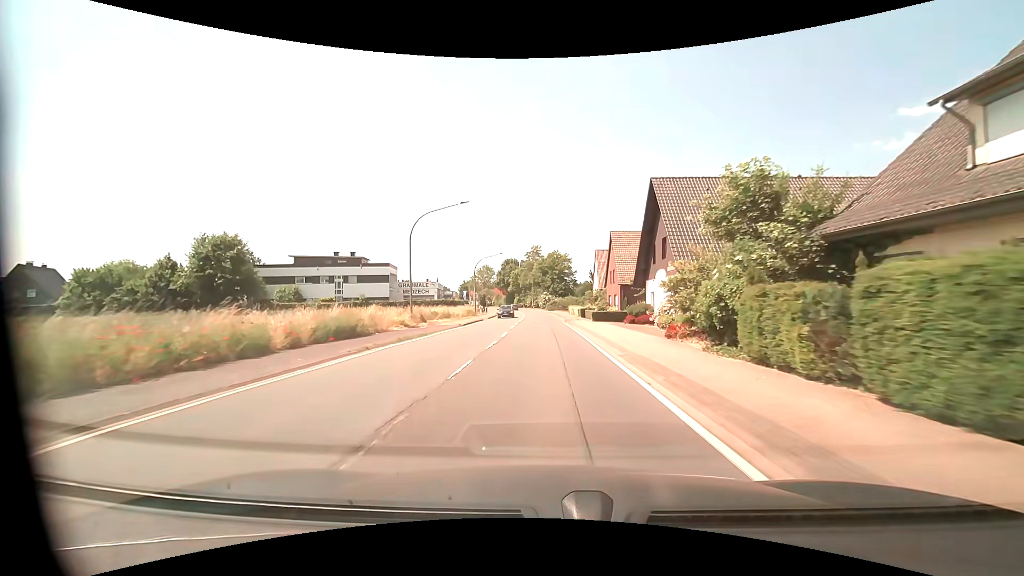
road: primary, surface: asphalt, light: Day
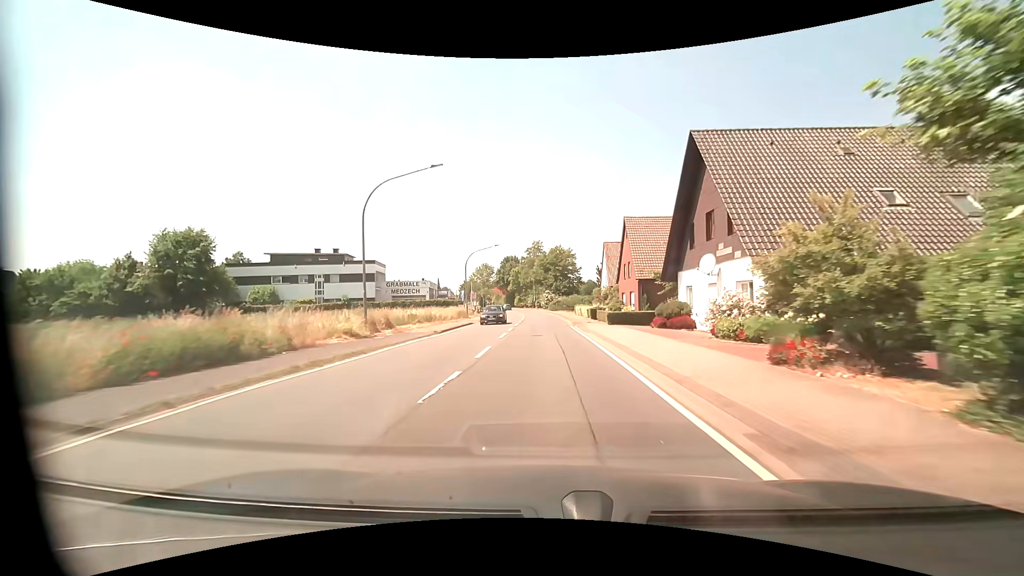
(0.0, +8.4) m; 0°
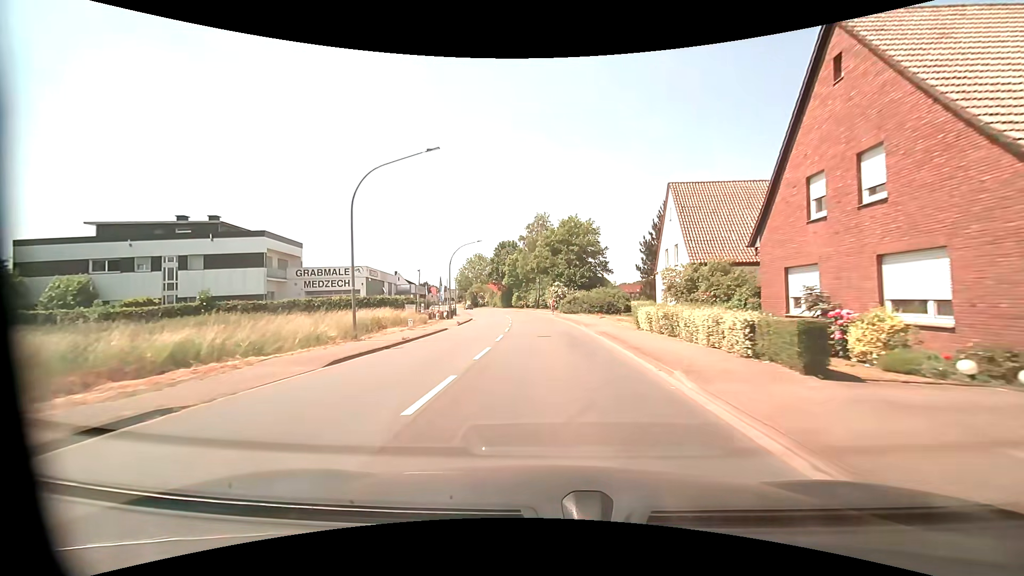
(-0.3, +32.7) m; -1°
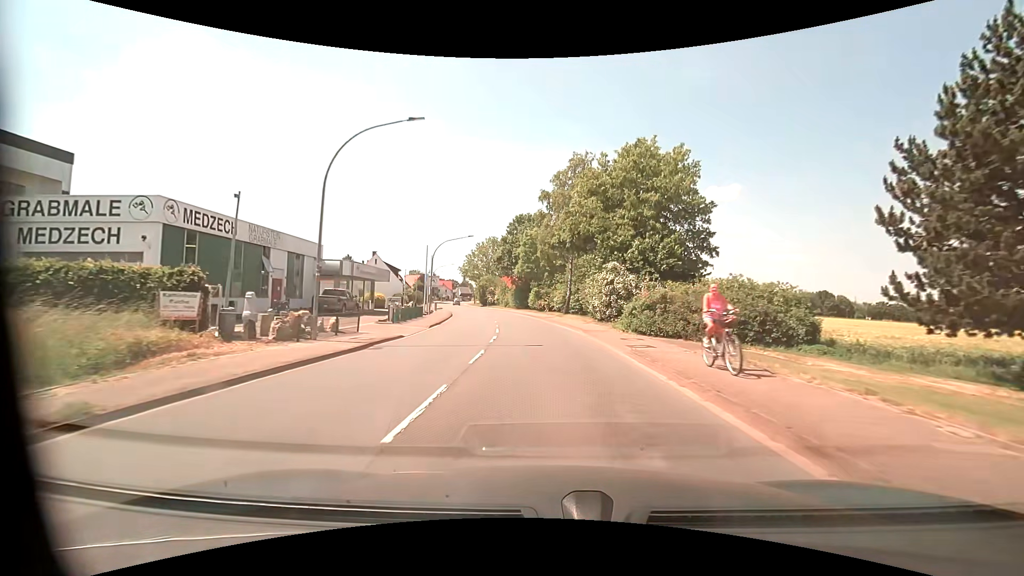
(-0.7, +31.6) m; -3°
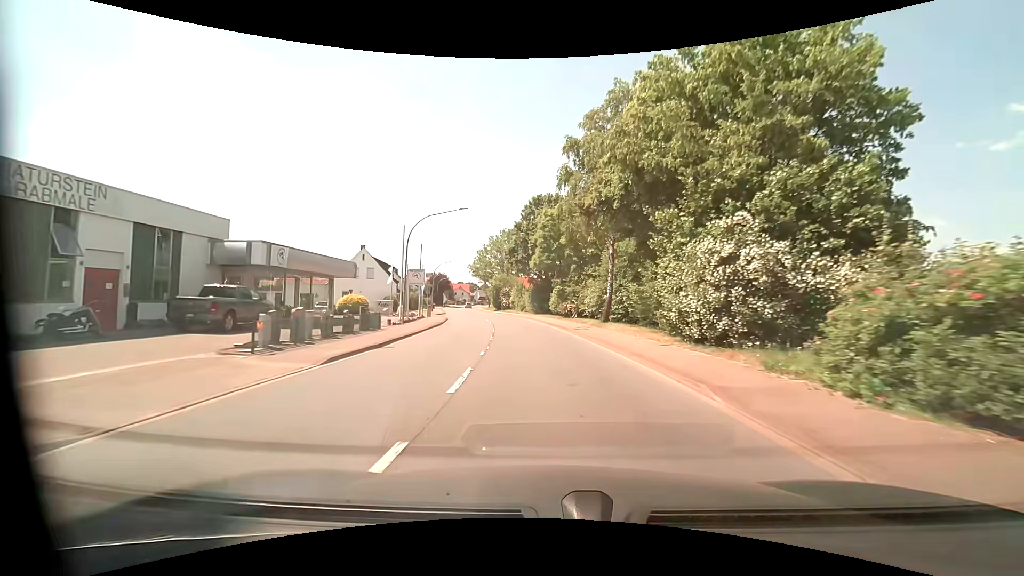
(-0.2, +15.3) m; -1°
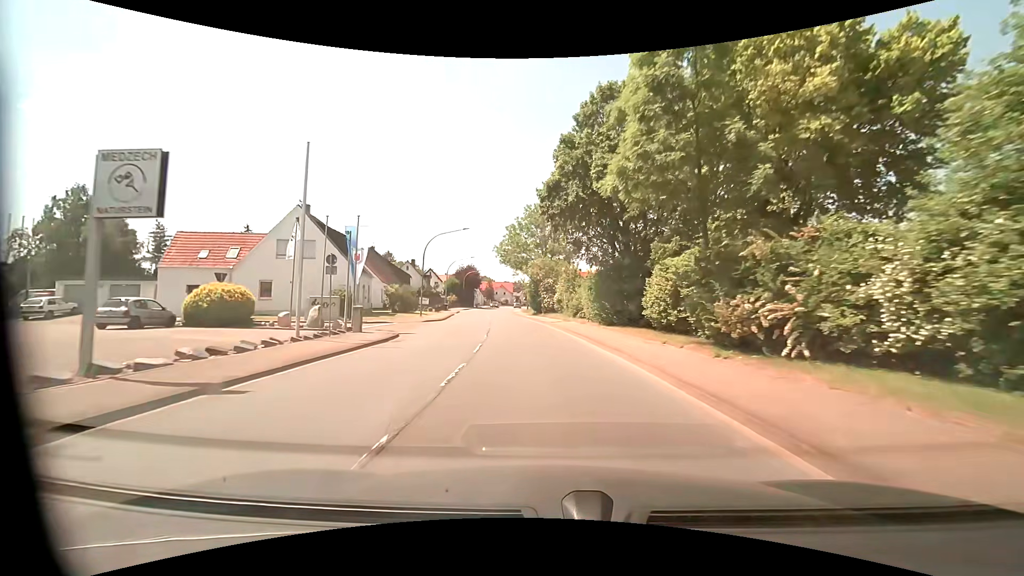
(-2.0, +30.2) m; -6°
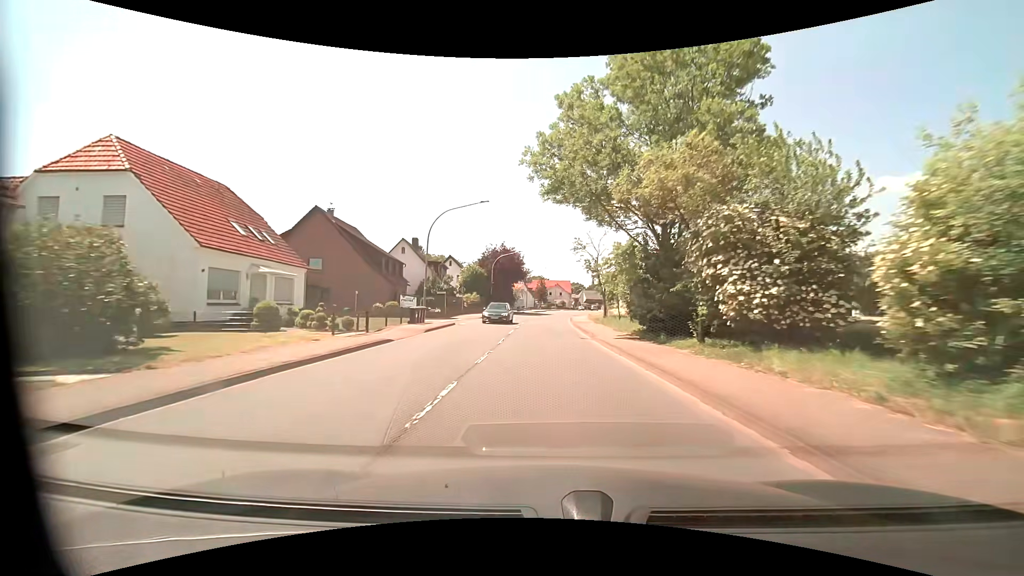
(-3.2, +39.6) m; -7°
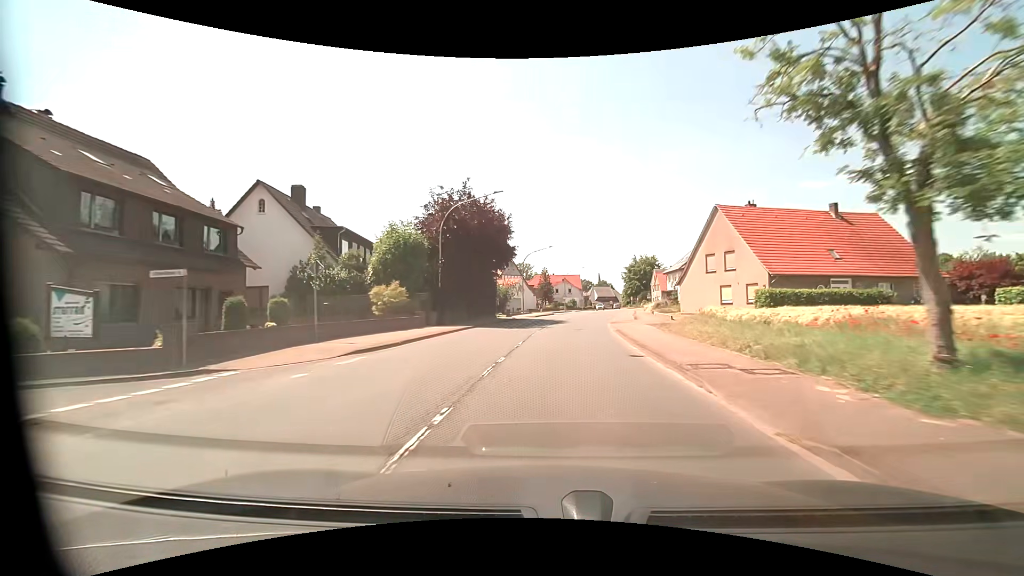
(-0.5, +32.6) m; -1°
(0, +10) (+1, +20) (+1, +30) (+3, +40) (+4, +50) (+6, +60) (+8, +69) (+10, +79) (+12, +89) (+13, +99) m
